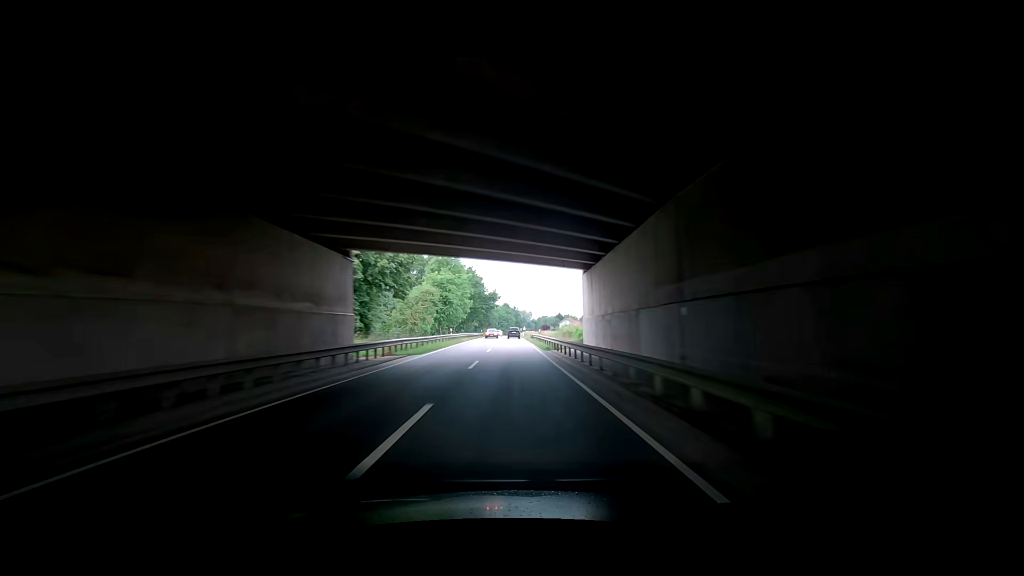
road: secondary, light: Day
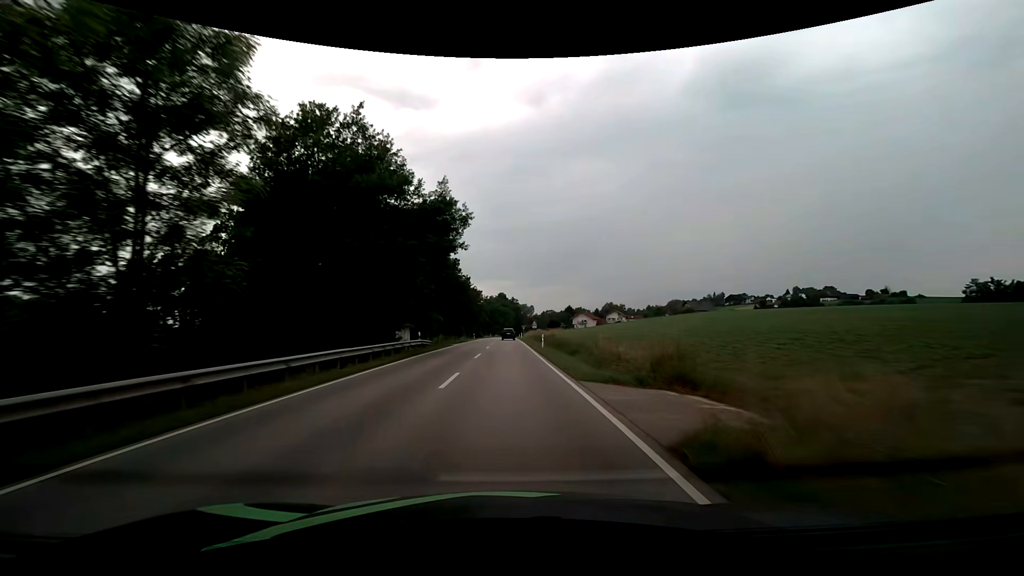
(-0.4, +65.2) m; -2°
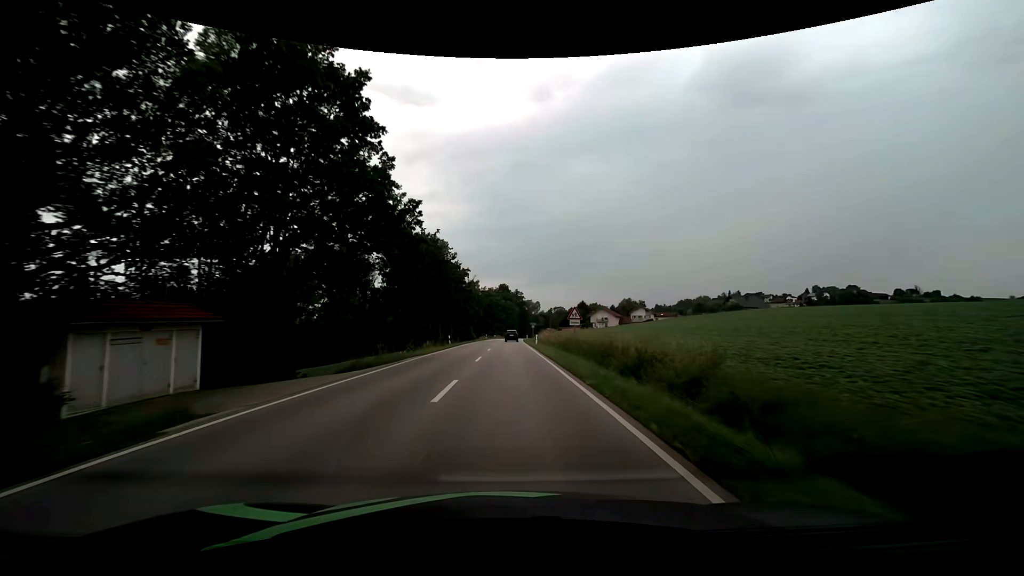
(-0.3, +38.3) m; 0°
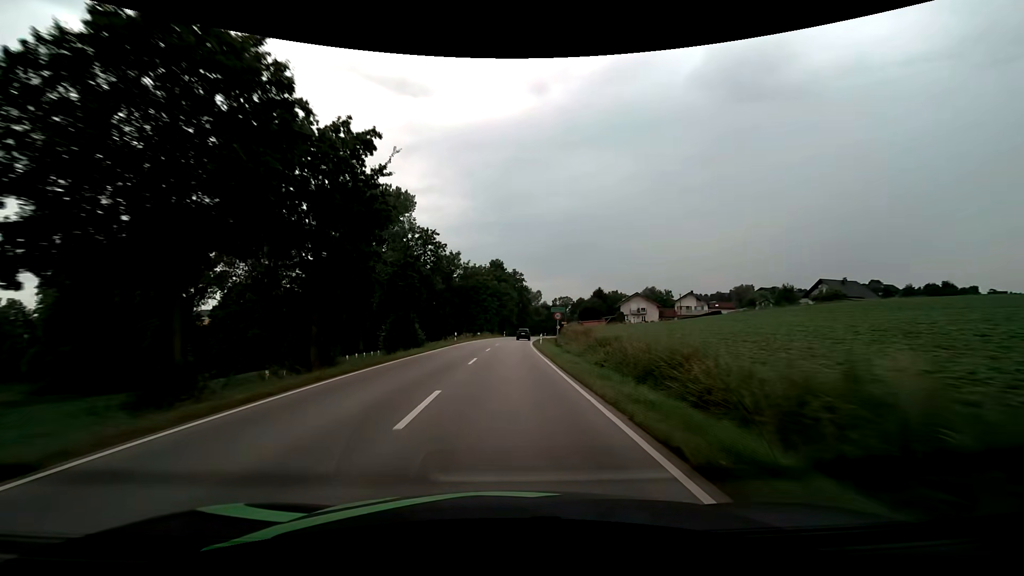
(-0.1, +50.5) m; +1°
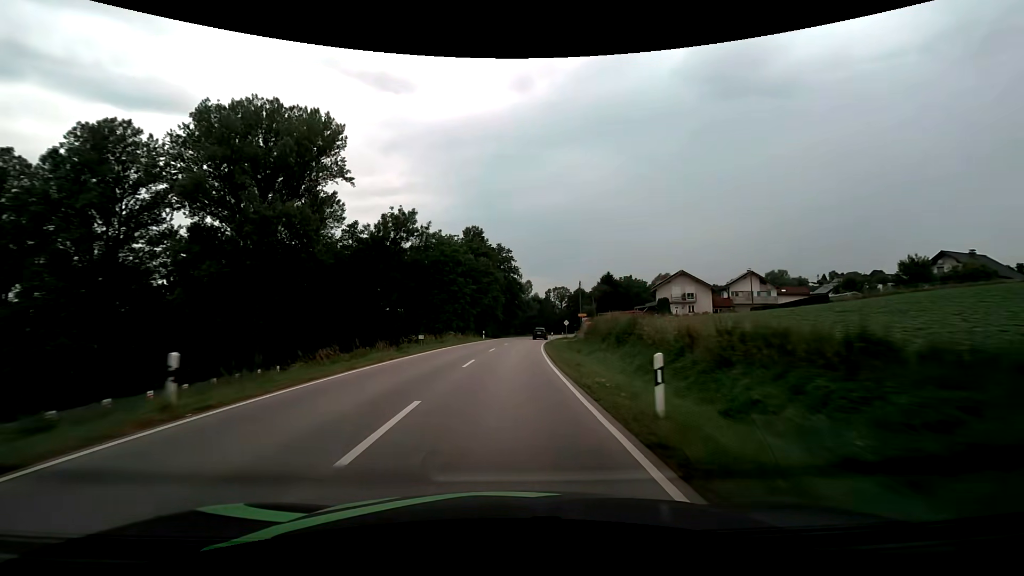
(+0.3, +37.8) m; +1°
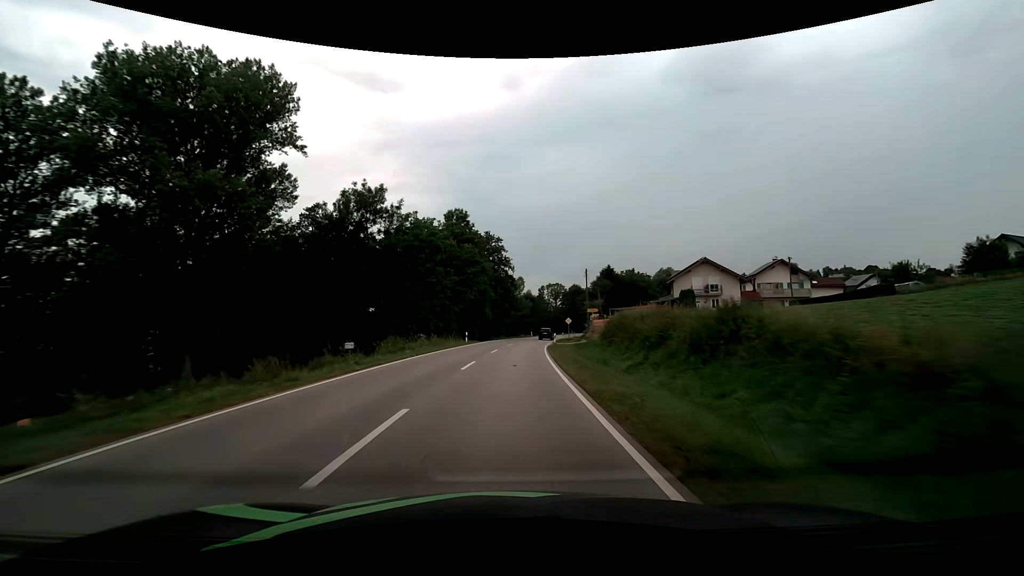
(+0.1, +12.6) m; +1°
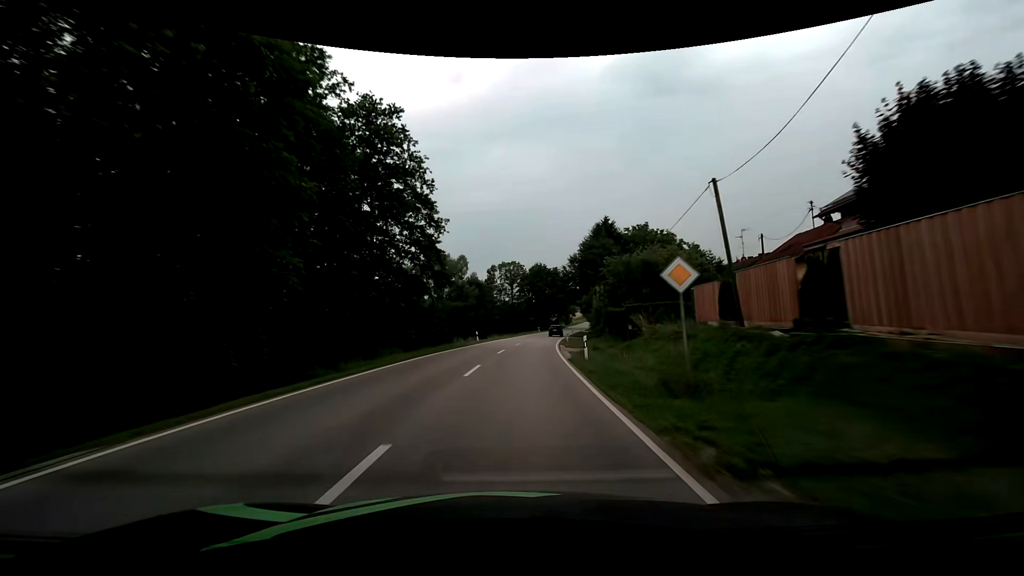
(+2.3, +50.3) m; +6°
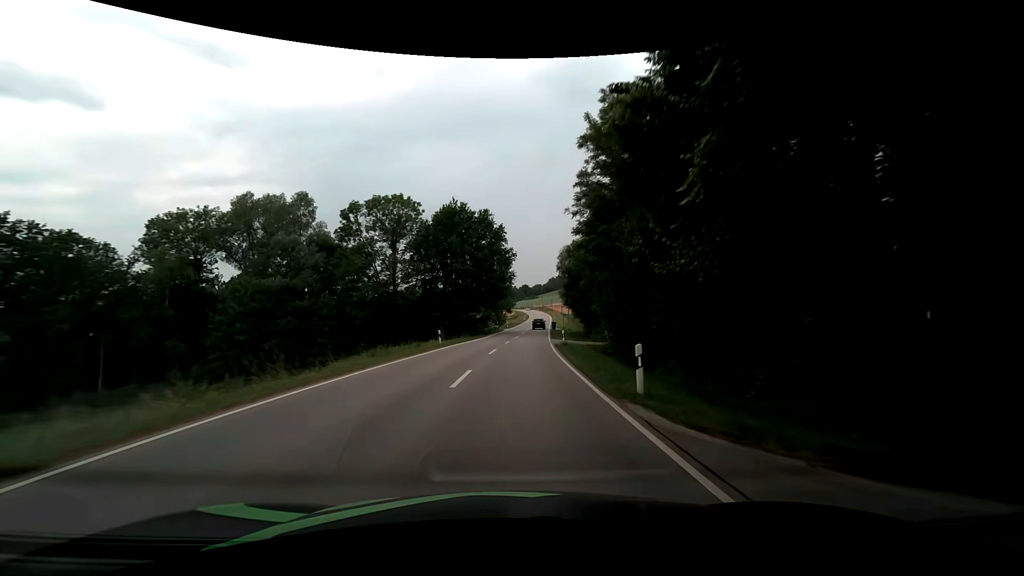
(+4.9, +62.6) m; +9°
(0, +10) (+1, +20) (+1, +30) (+2, +40) (+3, +50) (+3, +60) (+4, +70) (+5, +80) (+6, +90) (+7, +100) m
